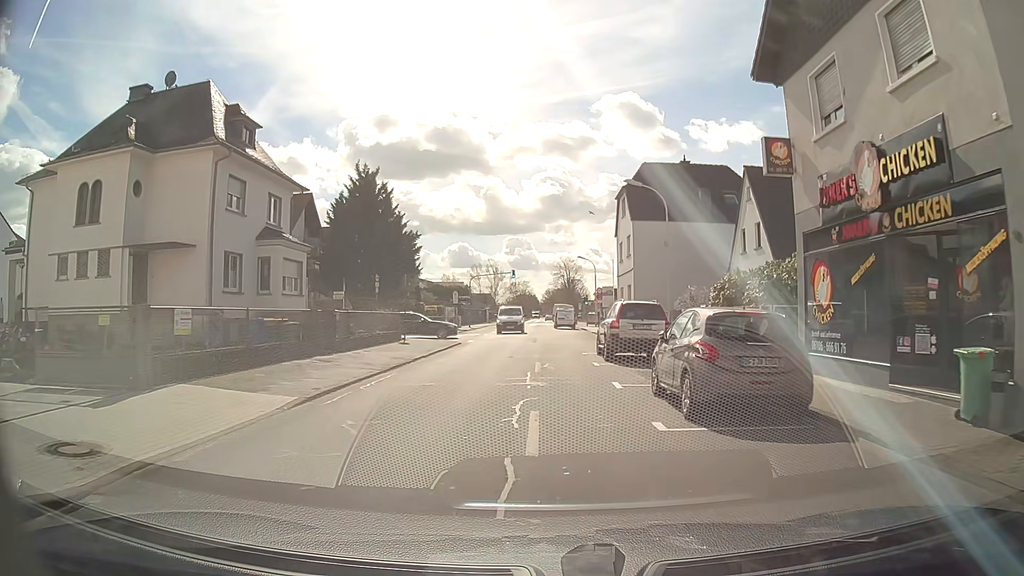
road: tertiary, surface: asphalt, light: Day
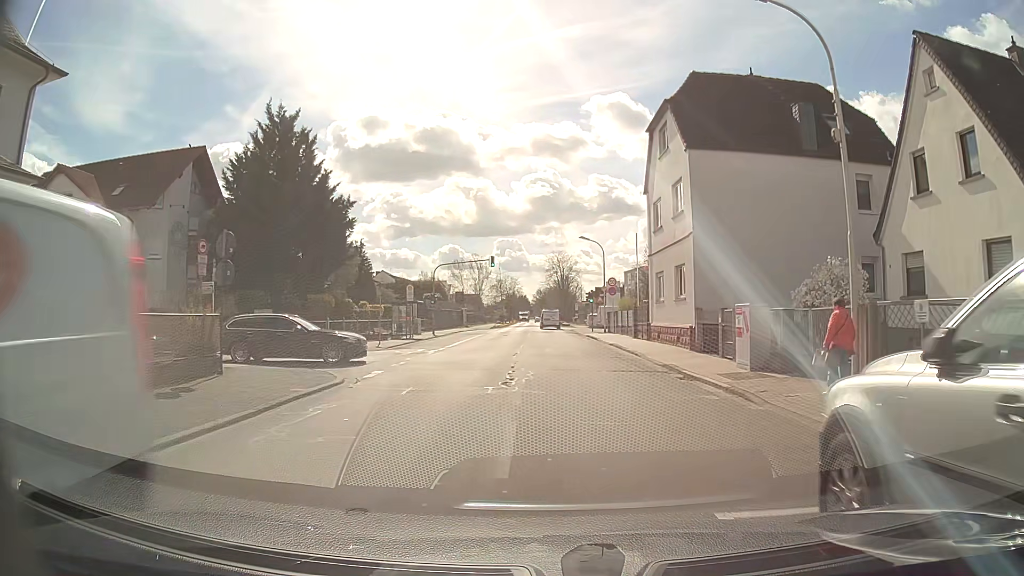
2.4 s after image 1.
(0.0, +19.0) m; 0°
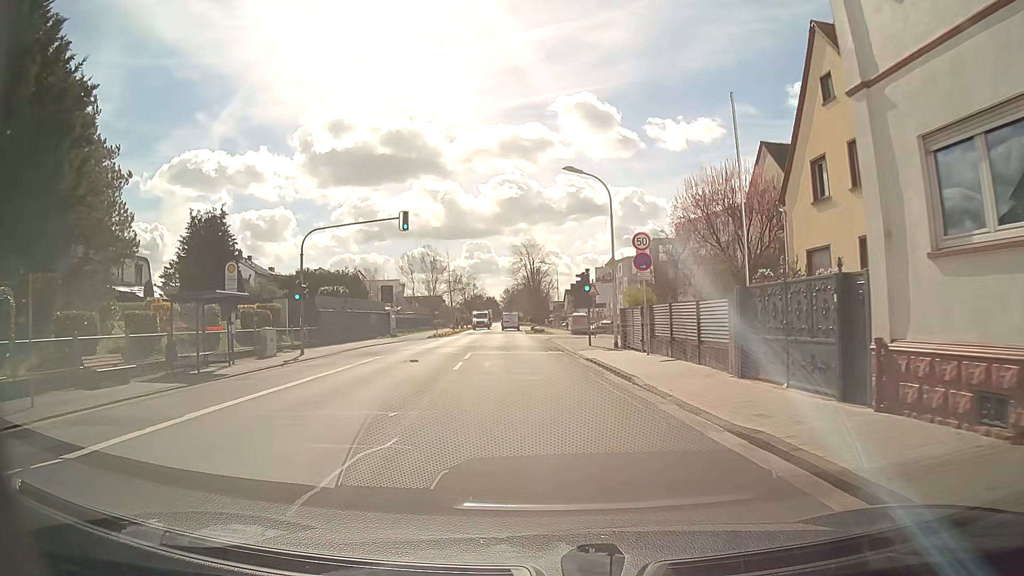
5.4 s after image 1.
(+0.6, +24.7) m; +3°
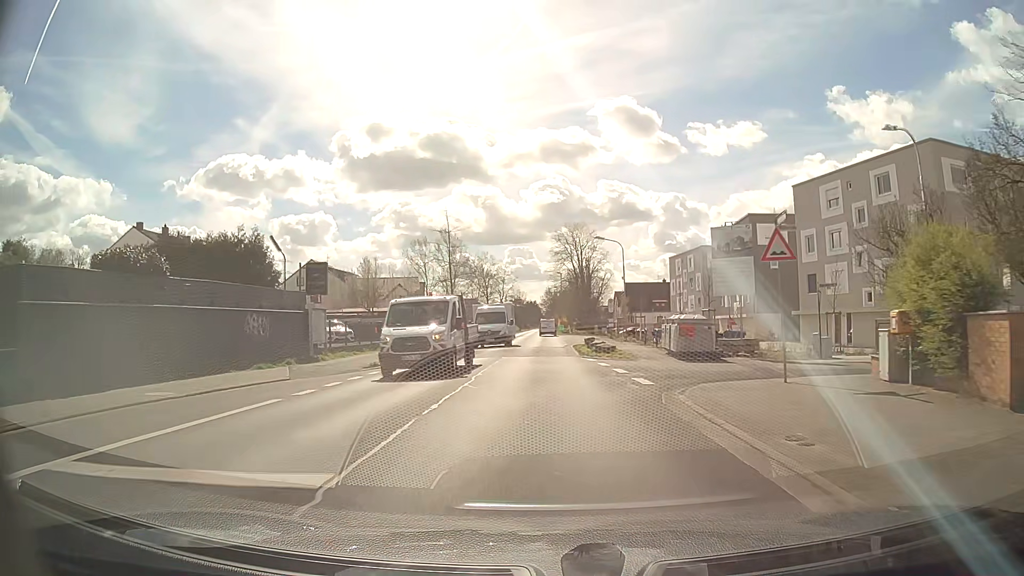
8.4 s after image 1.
(-1.1, +28.1) m; -3°
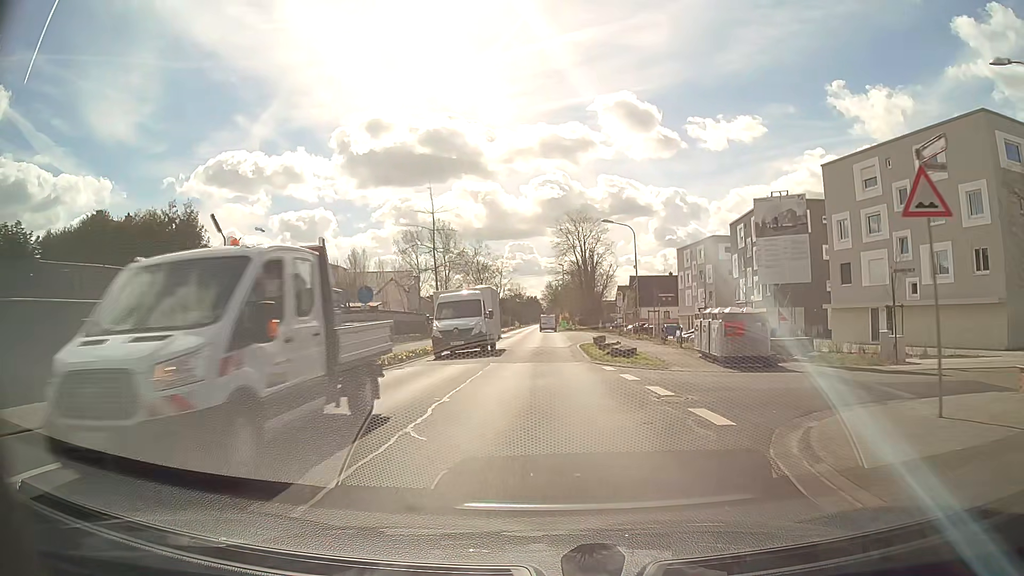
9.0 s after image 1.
(0.0, +6.4) m; 0°
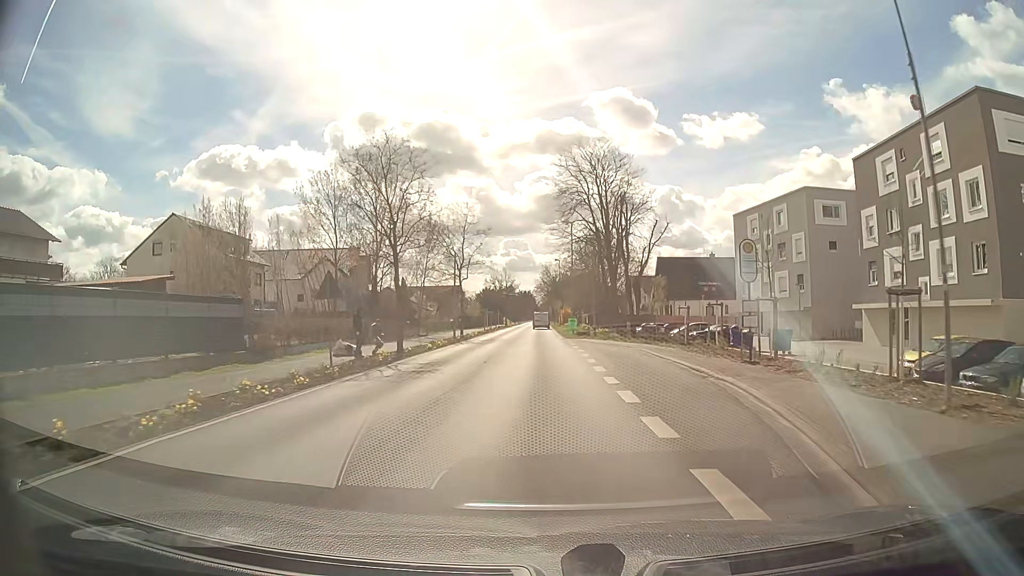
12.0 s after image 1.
(-0.1, +35.3) m; 0°
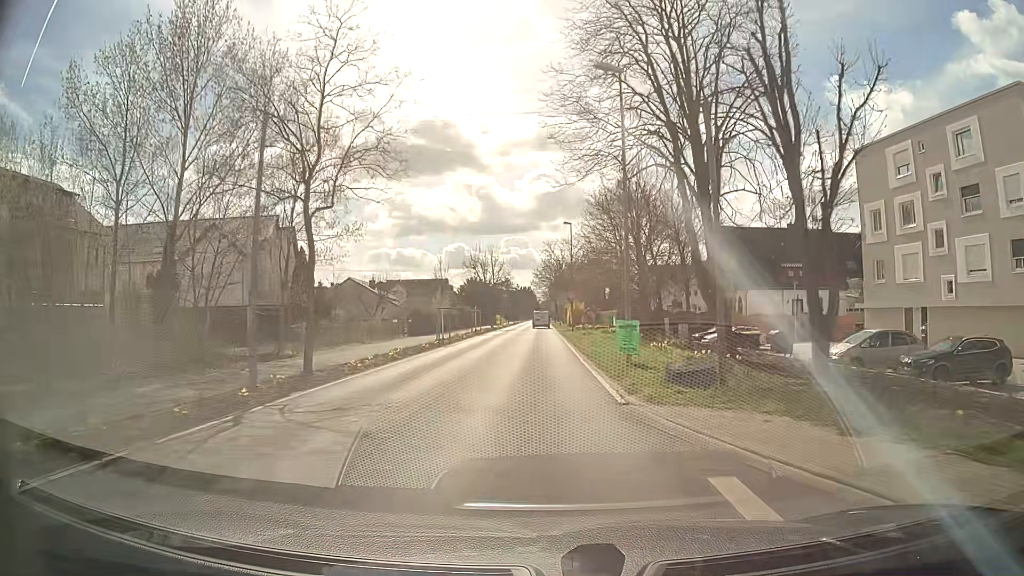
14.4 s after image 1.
(+0.1, +30.8) m; 0°
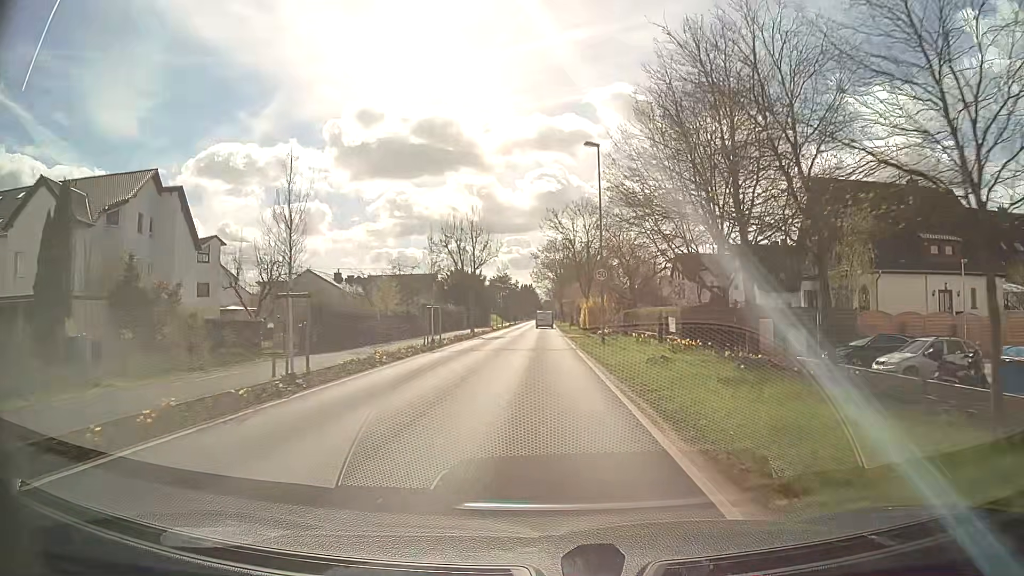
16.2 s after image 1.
(0.0, +23.0) m; 0°
(0, +10) (0, +20) (0, +30) (0, +40) (0, +50) (+1, +60) (+1, +70) (+1, +80) (+1, +90) (+1, +100) m
